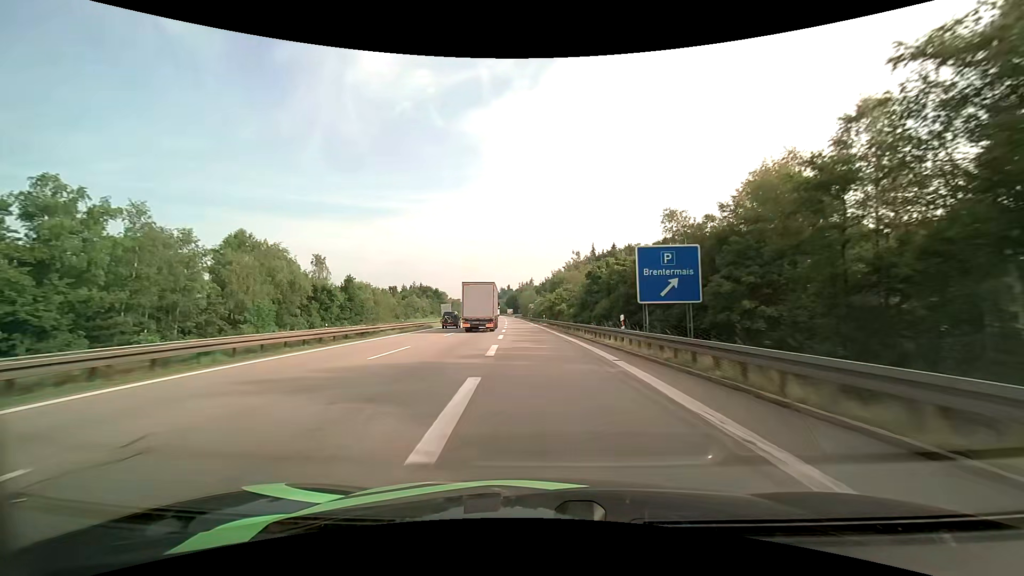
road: motorway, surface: asphalt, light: Day
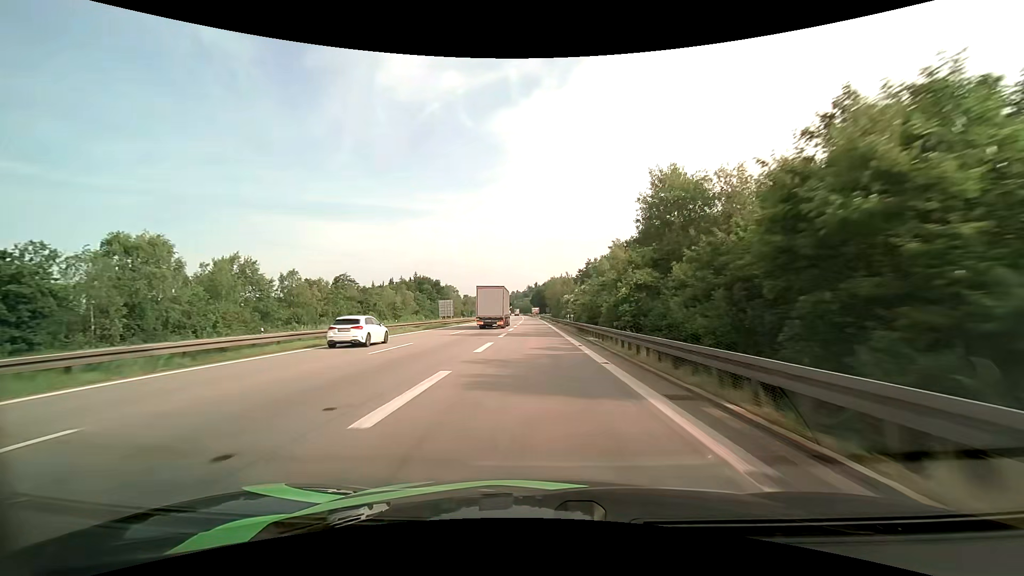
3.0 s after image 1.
(-2.4, +70.4) m; -3°
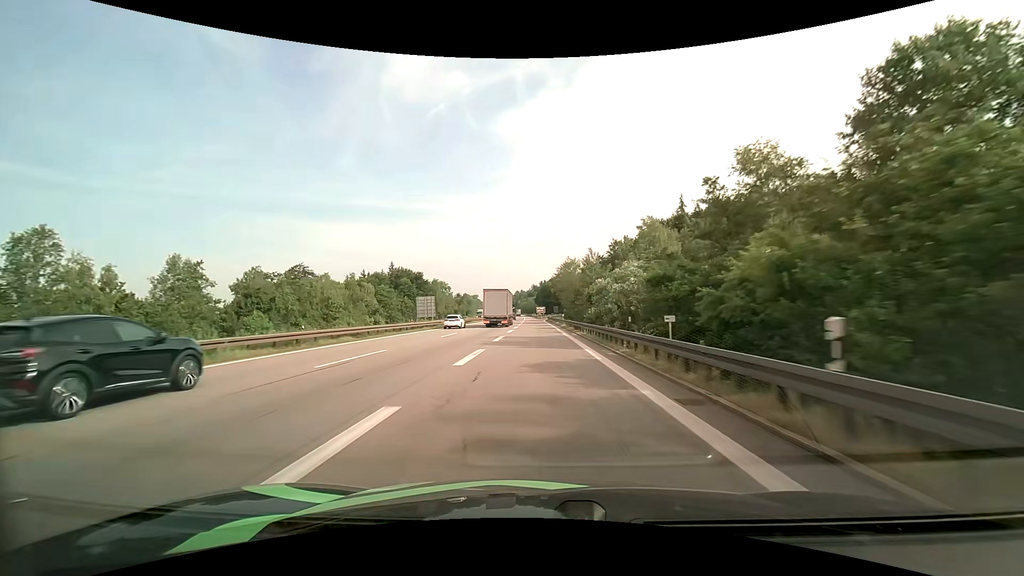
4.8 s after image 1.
(-0.4, +40.6) m; -1°
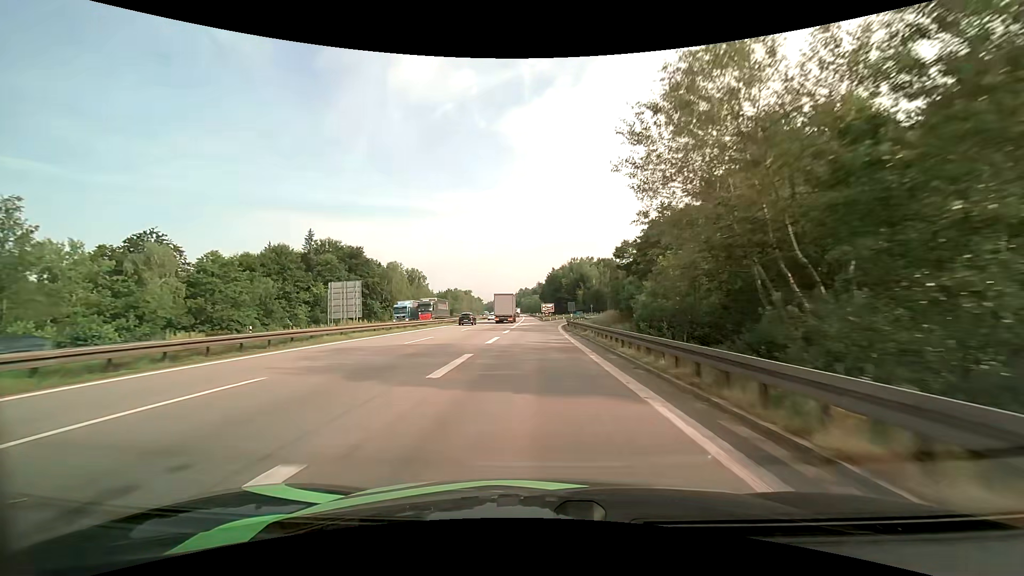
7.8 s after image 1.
(-0.2, +62.2) m; -1°
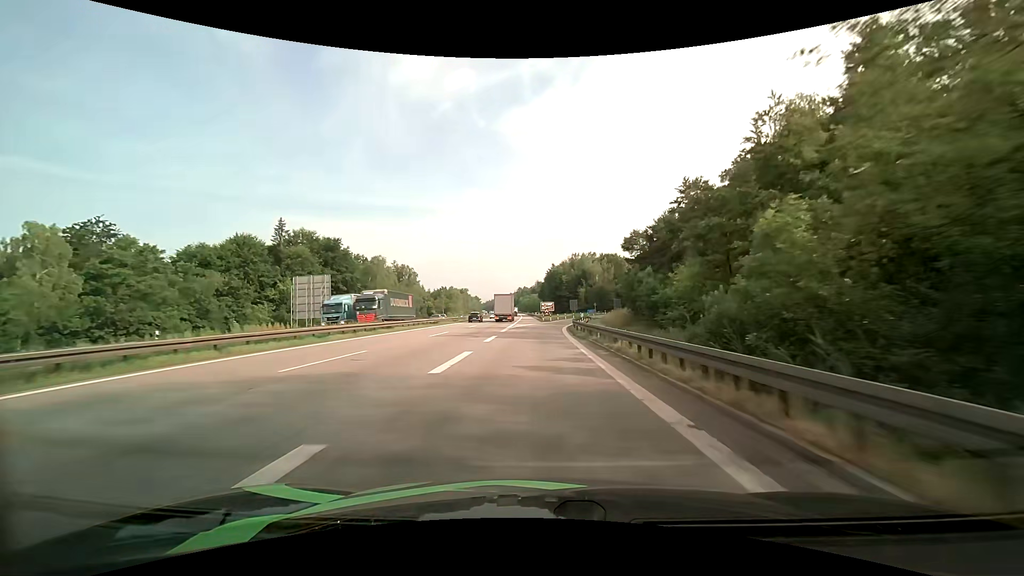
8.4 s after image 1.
(0.0, +11.3) m; 0°
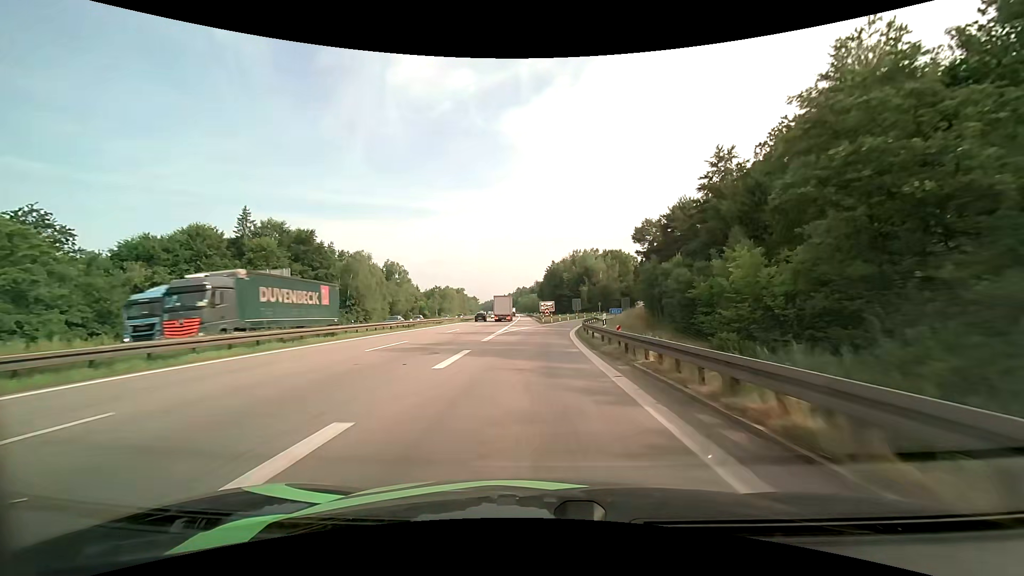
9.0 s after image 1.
(0.0, +10.8) m; 0°
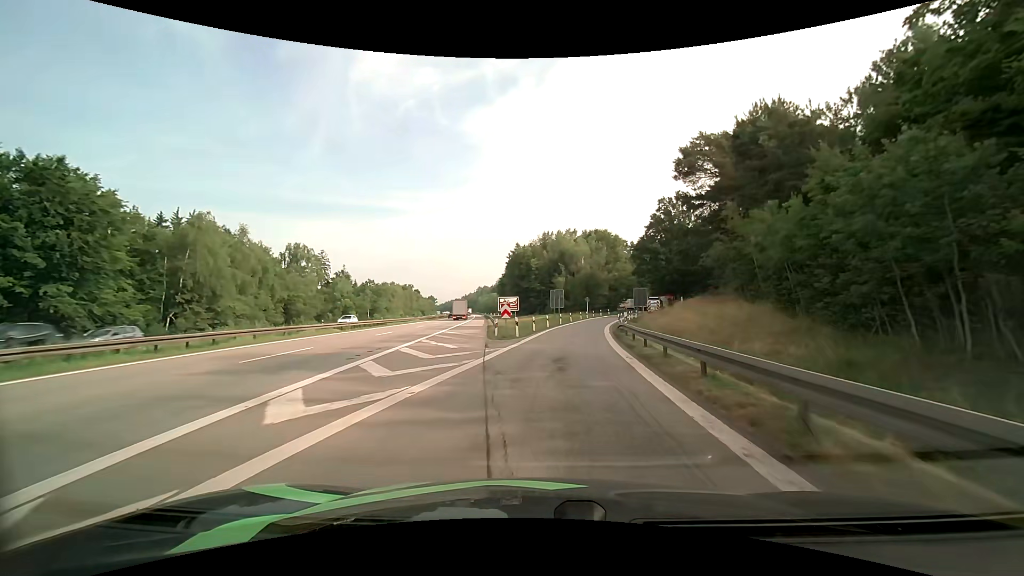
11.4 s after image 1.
(+0.6, +38.7) m; +4°
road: motorway_link
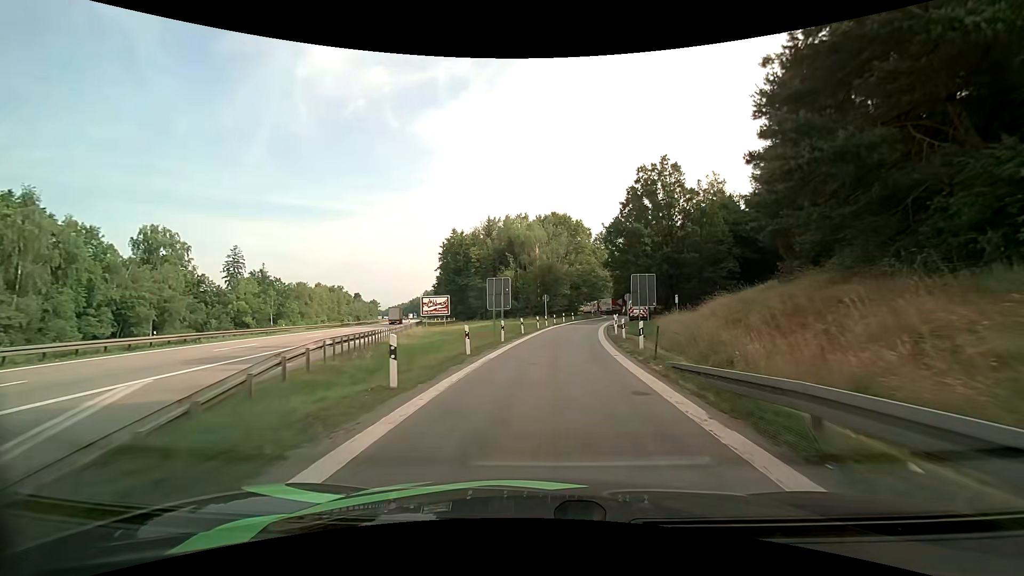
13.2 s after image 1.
(+1.2, +24.2) m; +5°
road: service
(0, +10) (+1, +20) (+2, +30) (+3, +40) (+5, +50) (+7, +60) (+9, +69) (+11, +79) (+13, +89) (+15, +99) m
